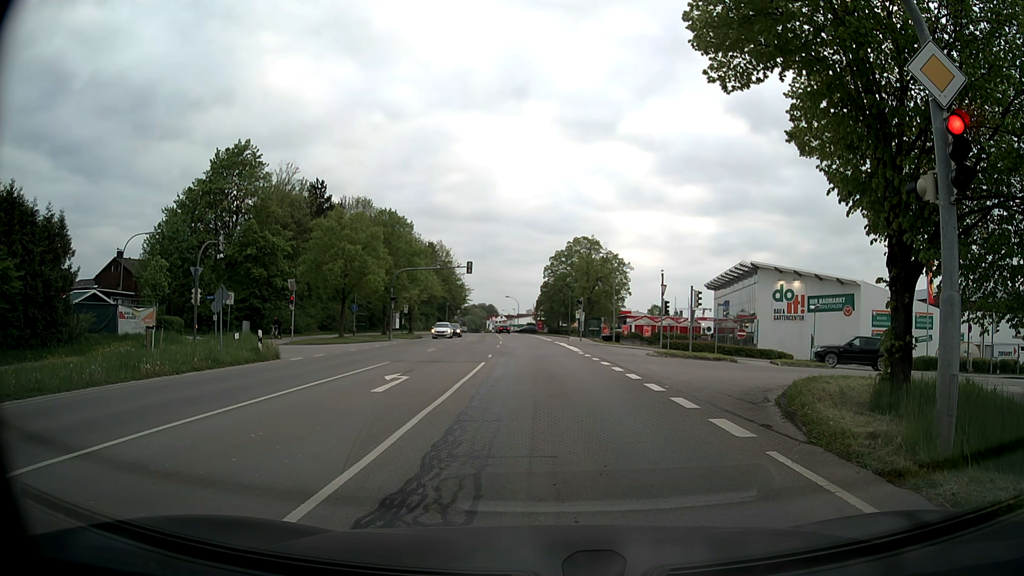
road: secondary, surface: asphalt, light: Day
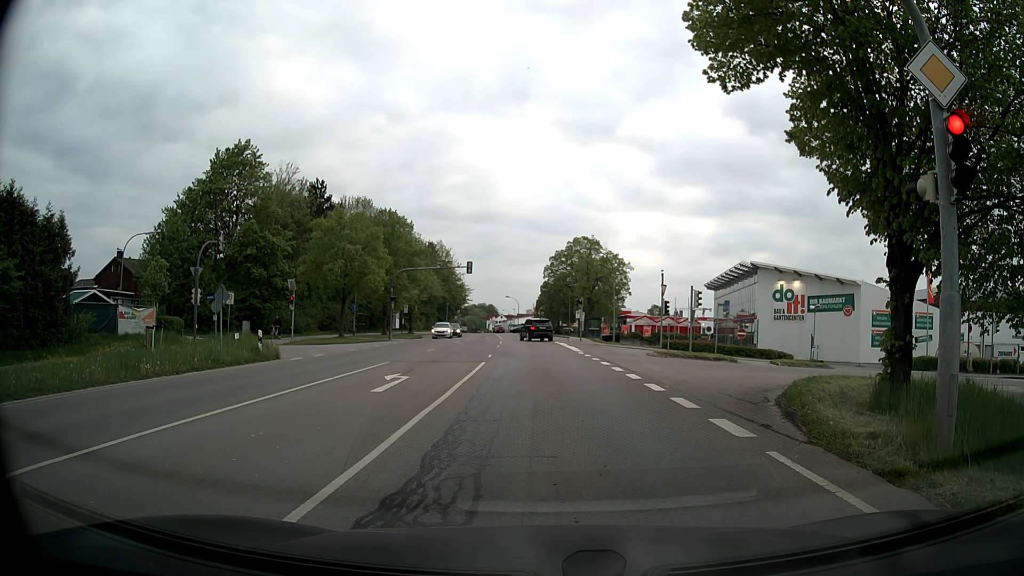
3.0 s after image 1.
(0.0, 0.0) m; 0°
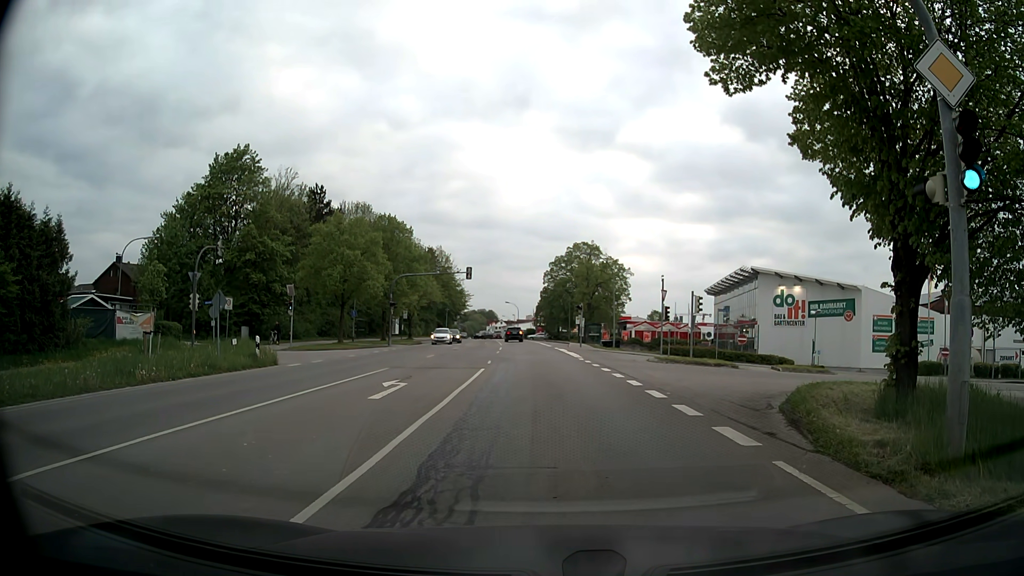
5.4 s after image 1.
(0.0, +0.2) m; 0°
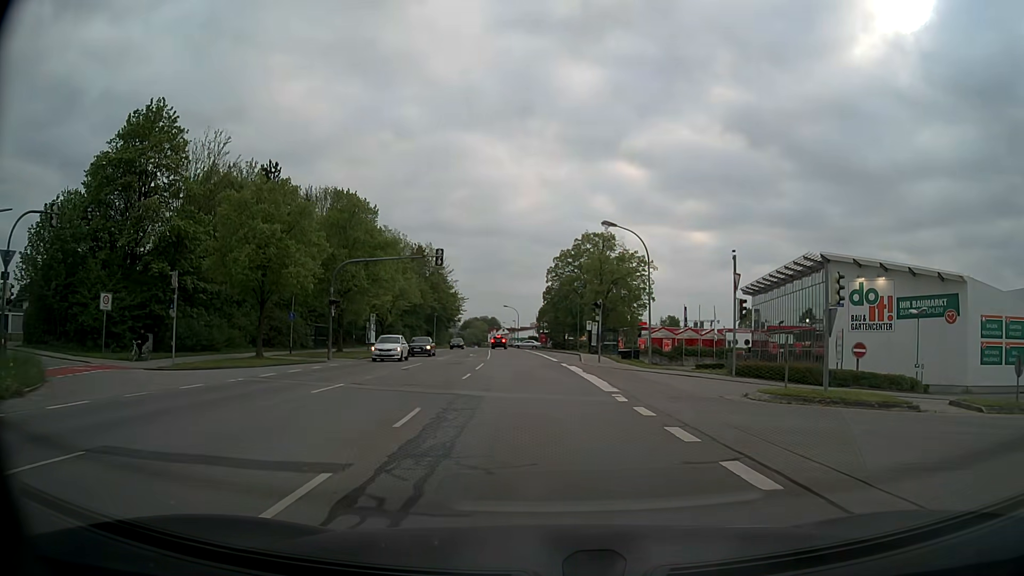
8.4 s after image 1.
(+0.2, +17.8) m; 0°
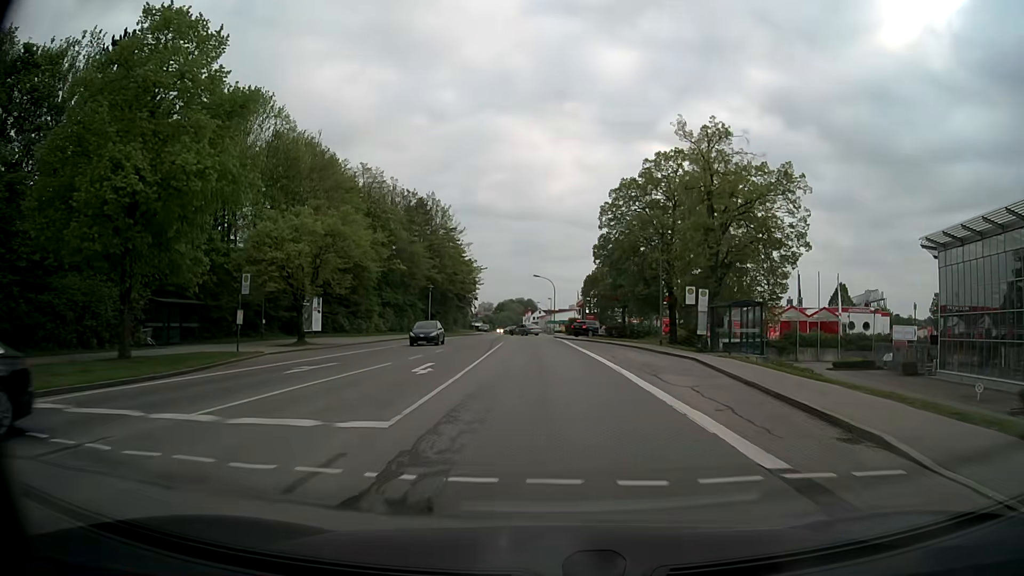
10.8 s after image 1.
(-1.0, +34.5) m; -3°
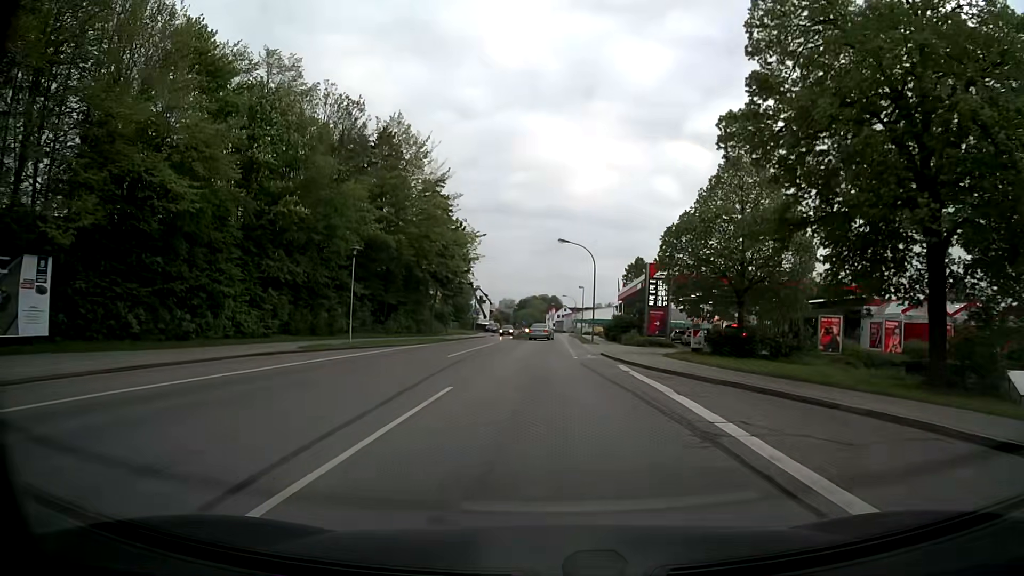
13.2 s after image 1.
(-0.6, +34.6) m; -2°
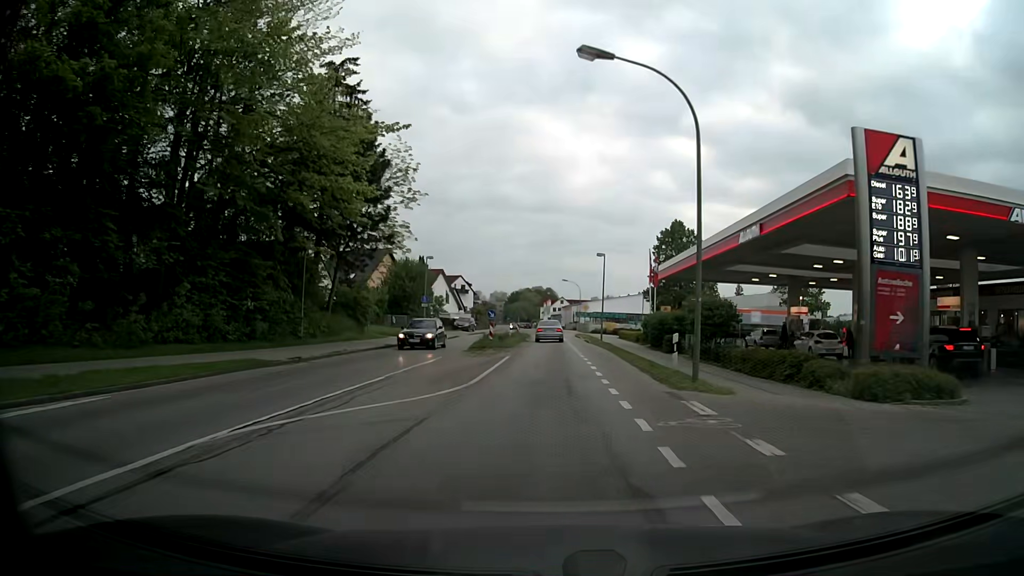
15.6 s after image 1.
(0.0, +33.3) m; +1°
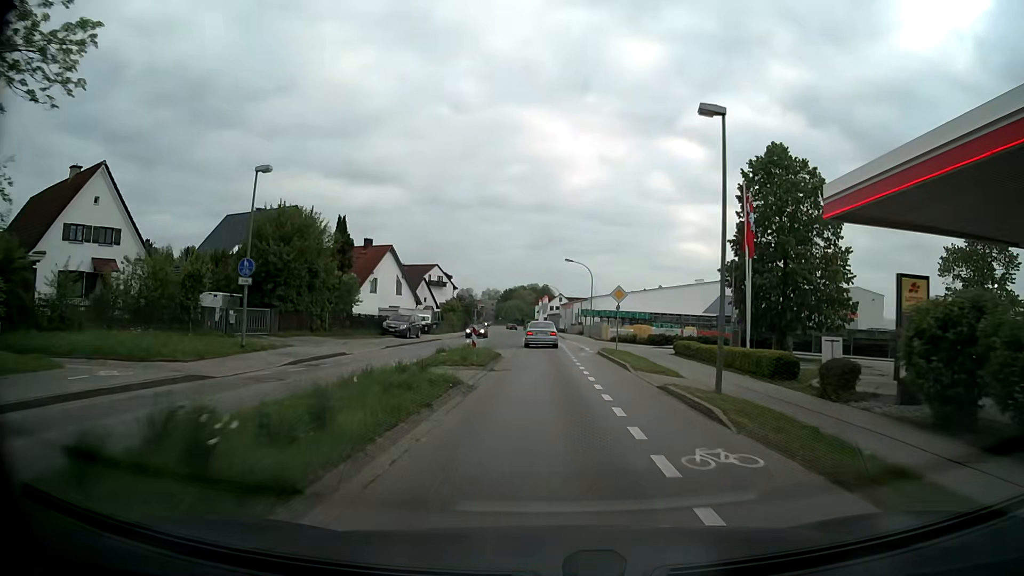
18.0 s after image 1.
(0.0, +32.3) m; 0°
(0, +10) (0, +20) (0, +30) (0, +40) (0, +50) (0, +60) (0, +70) (-1, +80) (-1, +90) (-2, +100) m
